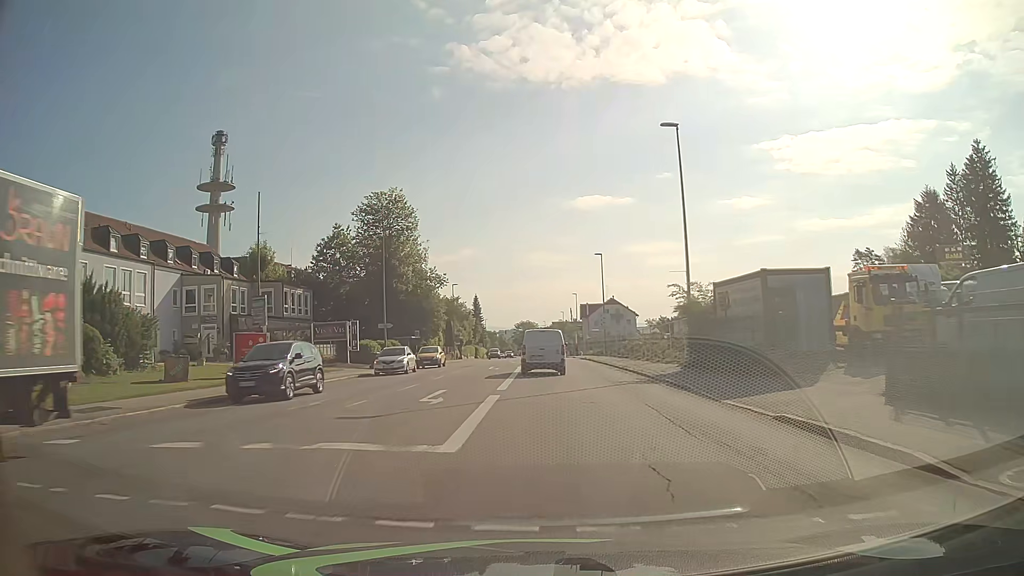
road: tertiary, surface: asphalt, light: Day
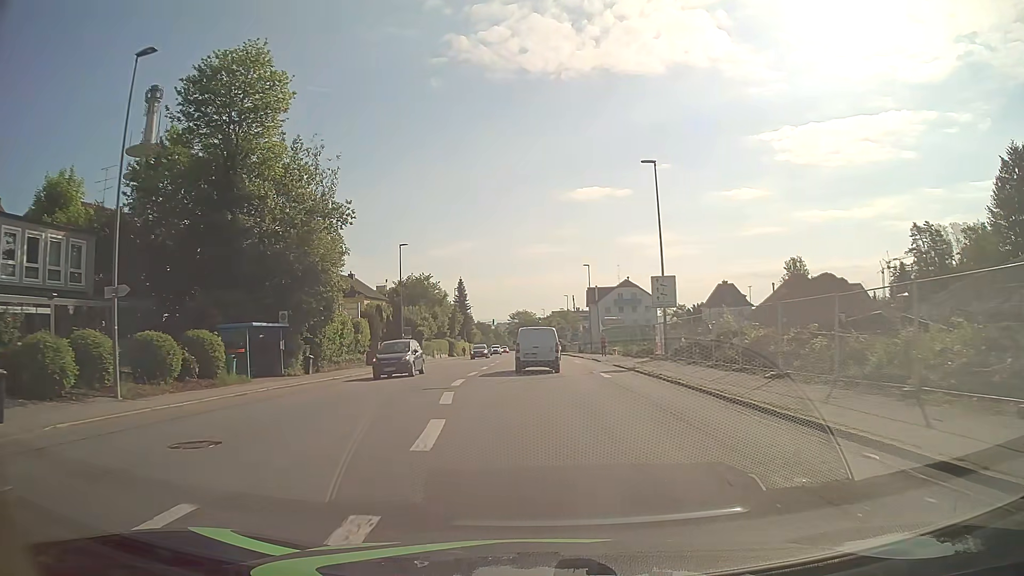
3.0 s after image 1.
(+0.2, +34.0) m; 0°
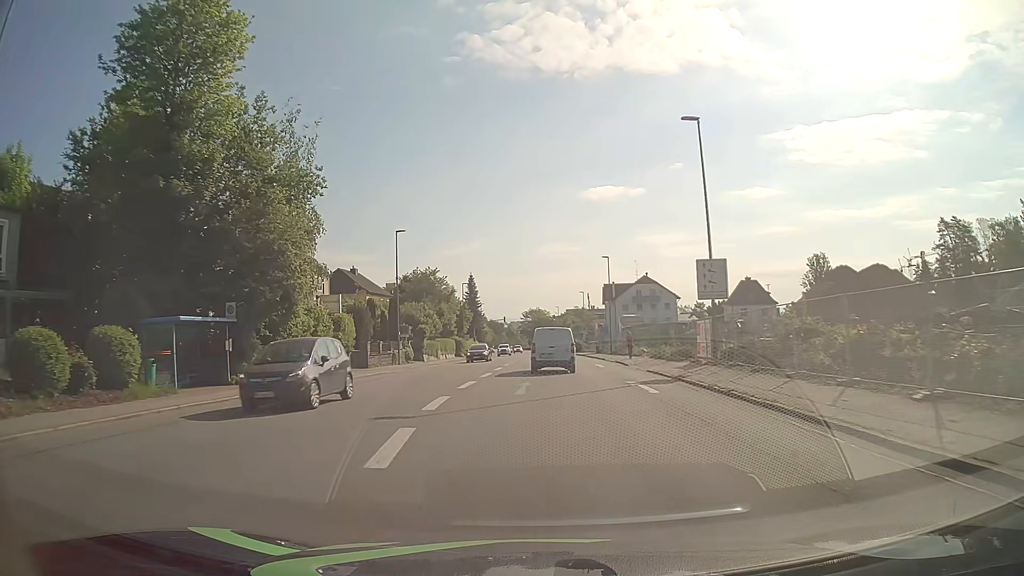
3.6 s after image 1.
(-0.1, +7.1) m; -1°
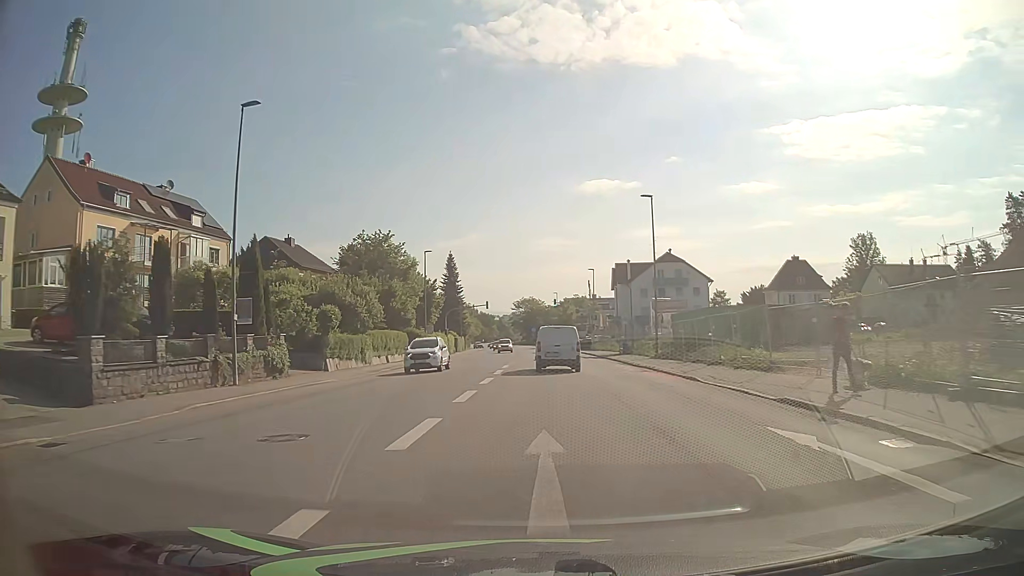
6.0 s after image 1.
(-0.2, +28.9) m; +1°
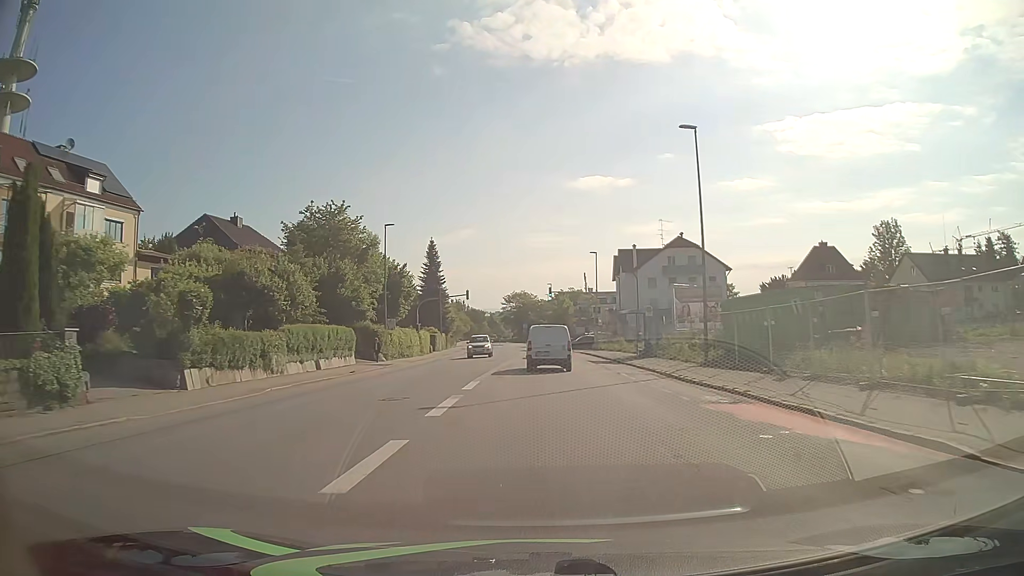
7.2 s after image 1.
(0.0, +14.3) m; 0°
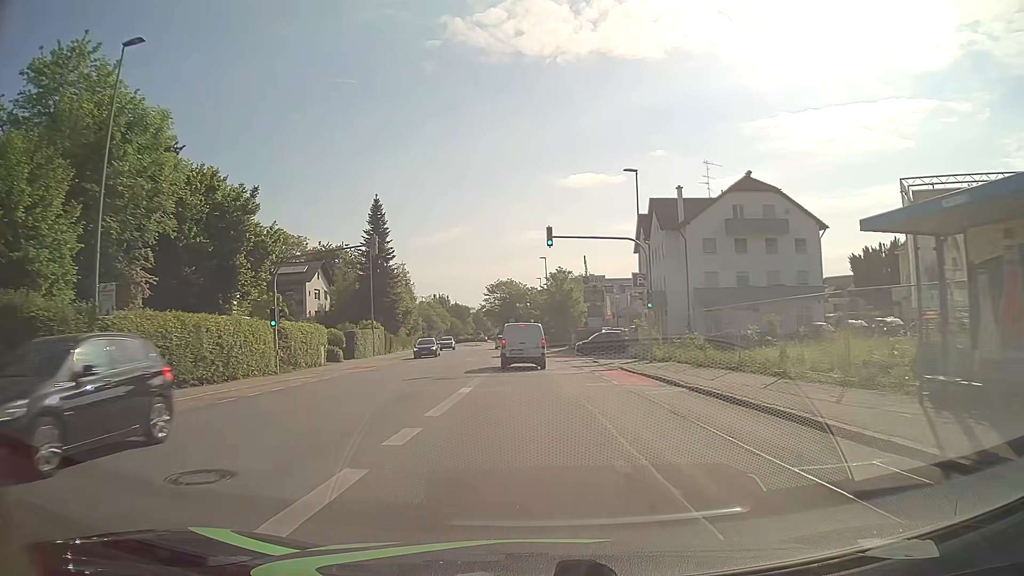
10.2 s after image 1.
(+0.3, +34.6) m; +1°
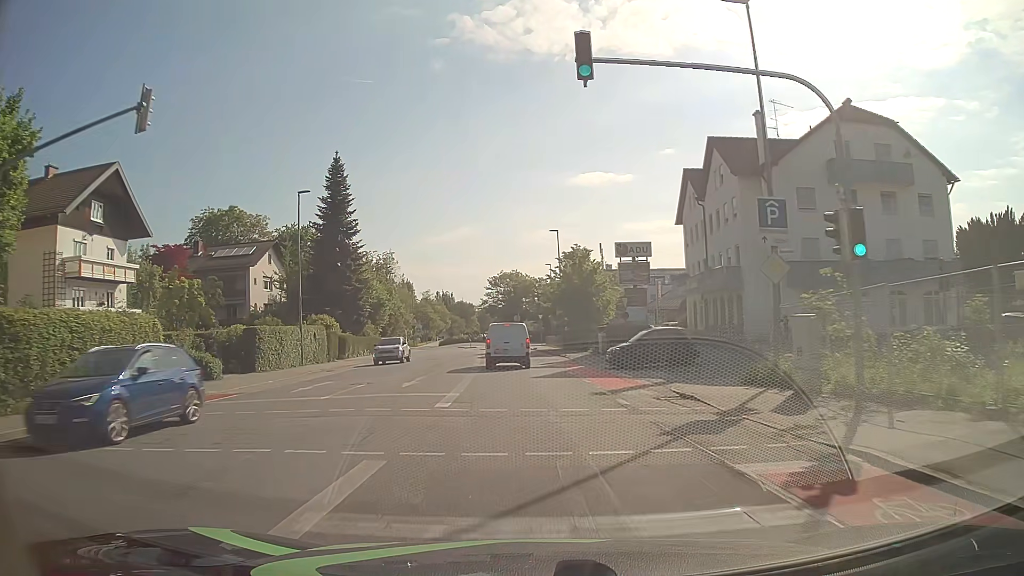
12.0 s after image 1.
(-0.1, +19.9) m; 0°
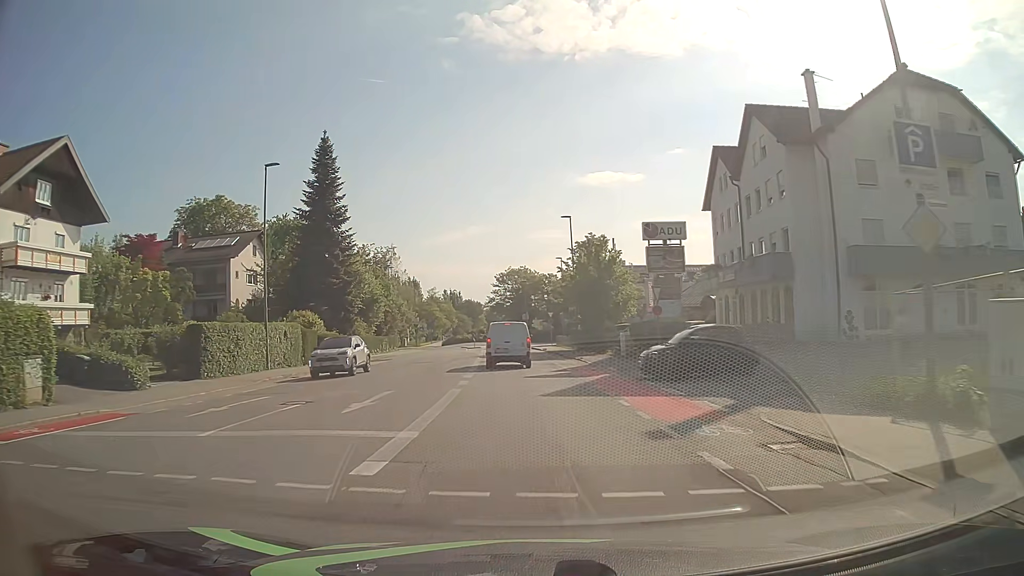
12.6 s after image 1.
(-0.1, +6.6) m; -1°
(0, +10) (0, +20) (-1, +30) (-2, +40) (-2, +50) (-3, +60) (-3, +70) (-3, +80) (+1, +89) (+10, +93) m
